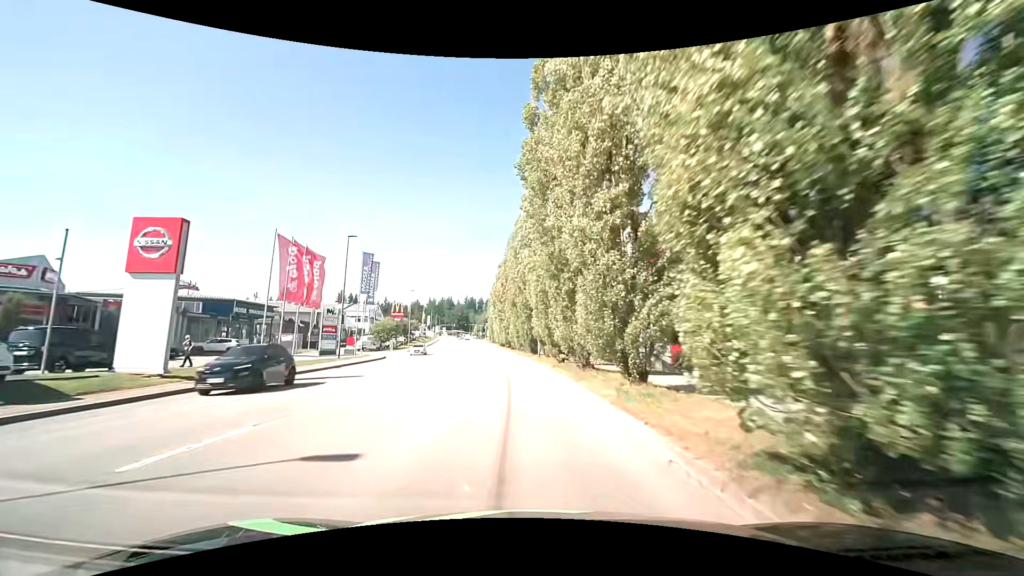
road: tertiary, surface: asphalt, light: Day
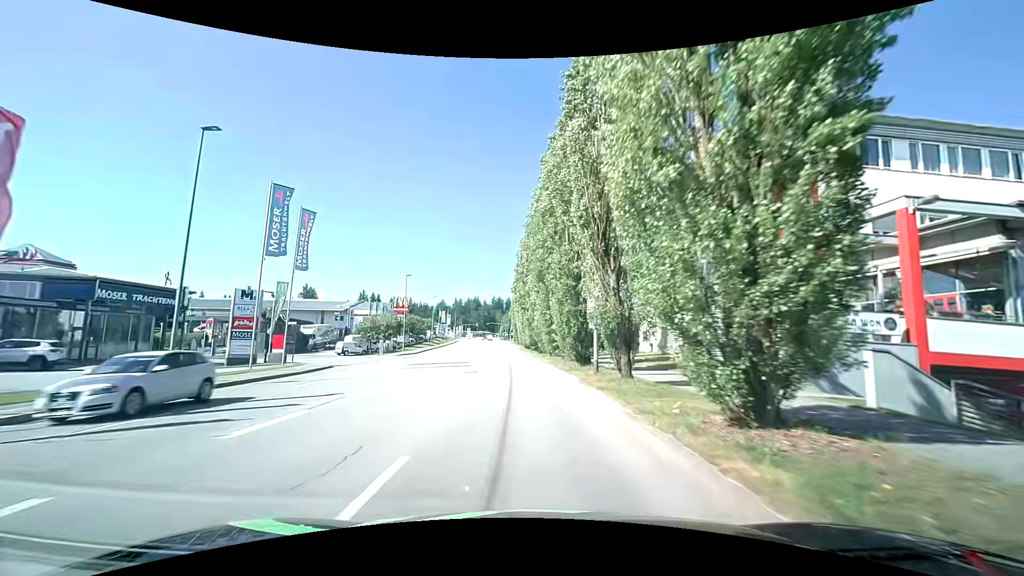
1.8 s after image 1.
(-0.6, +22.3) m; -4°
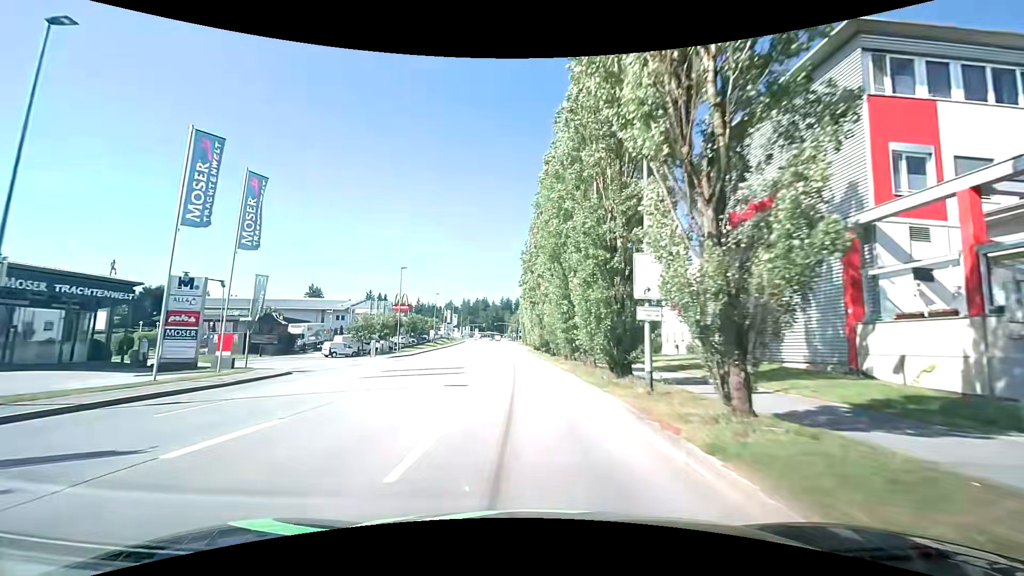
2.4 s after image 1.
(0.0, +7.4) m; 0°
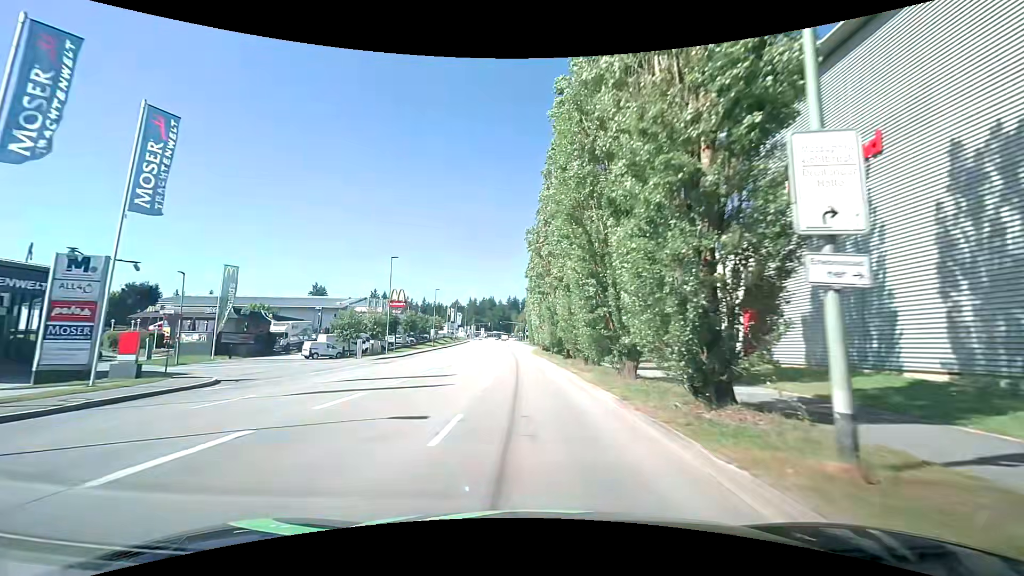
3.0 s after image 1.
(0.0, +7.4) m; 0°
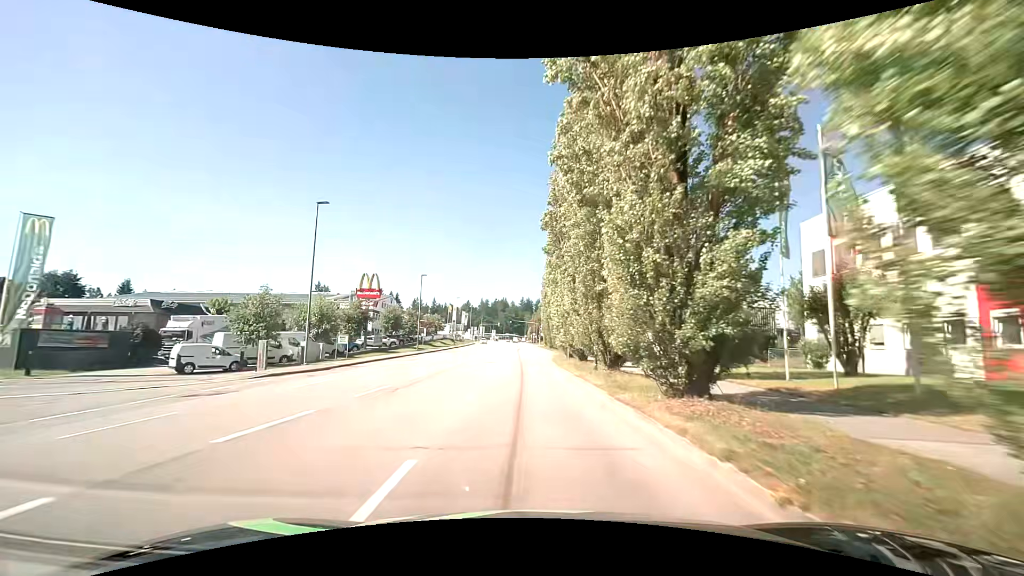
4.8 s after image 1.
(-0.4, +21.8) m; -2°
